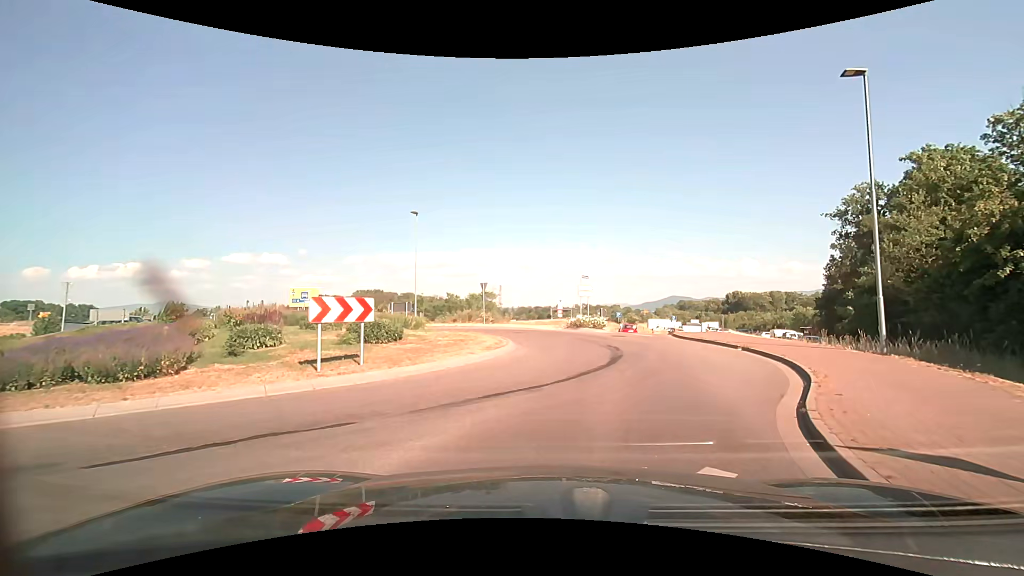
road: tertiary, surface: asphalt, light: Day
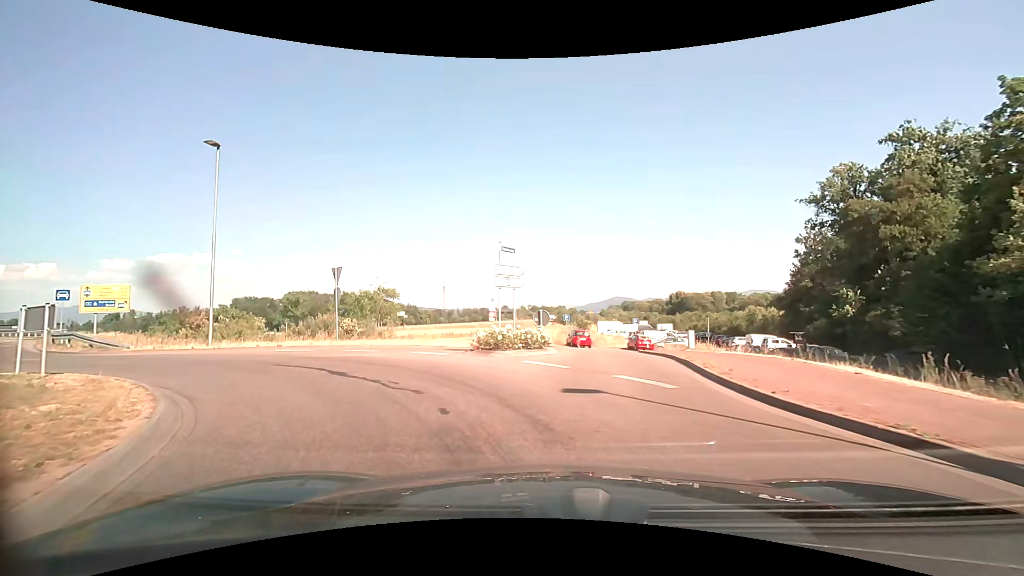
(+1.8, +14.9) m; +6°
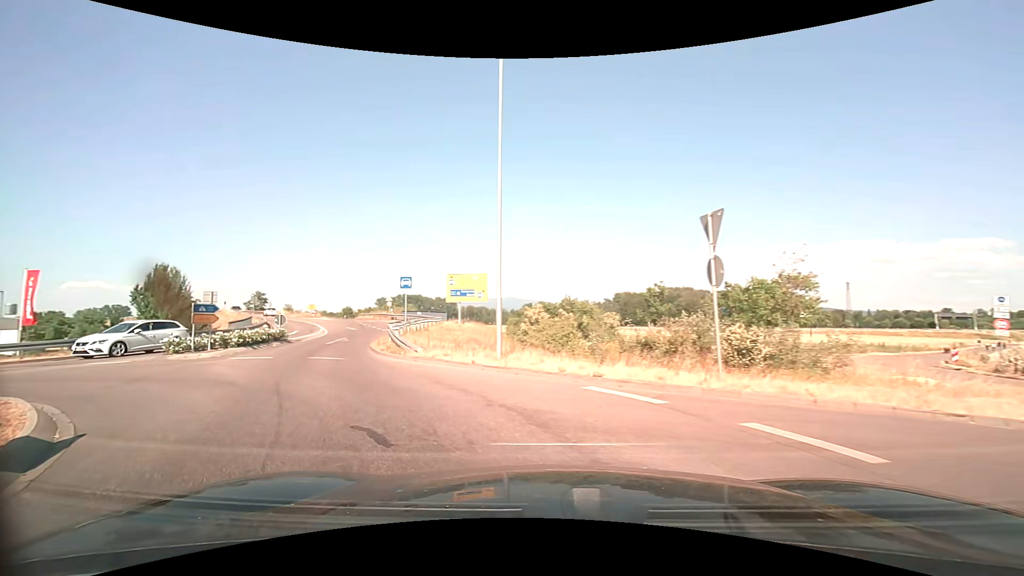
(-3.5, +10.9) m; -43°
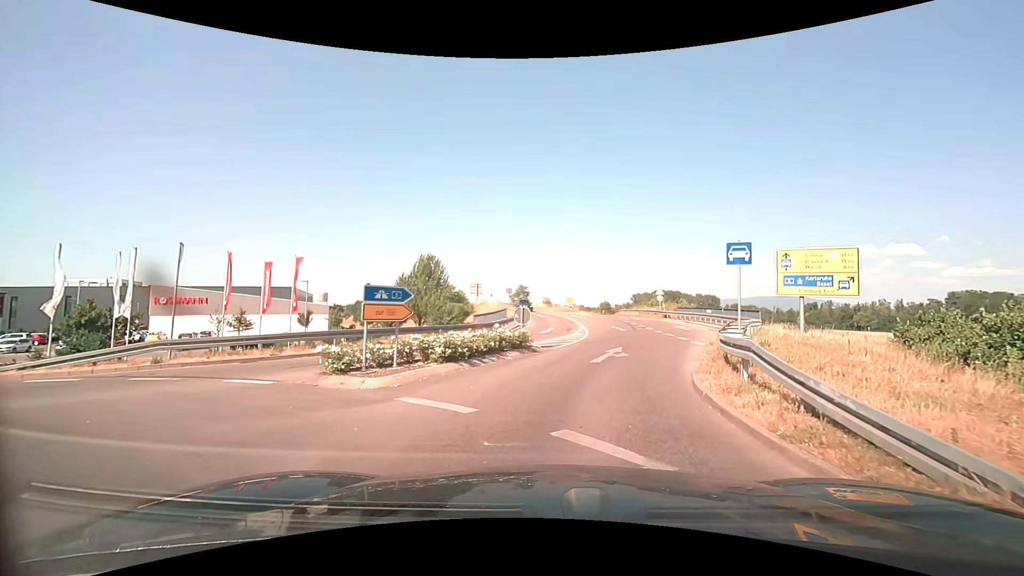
(-3.7, +10.5) m; -27°
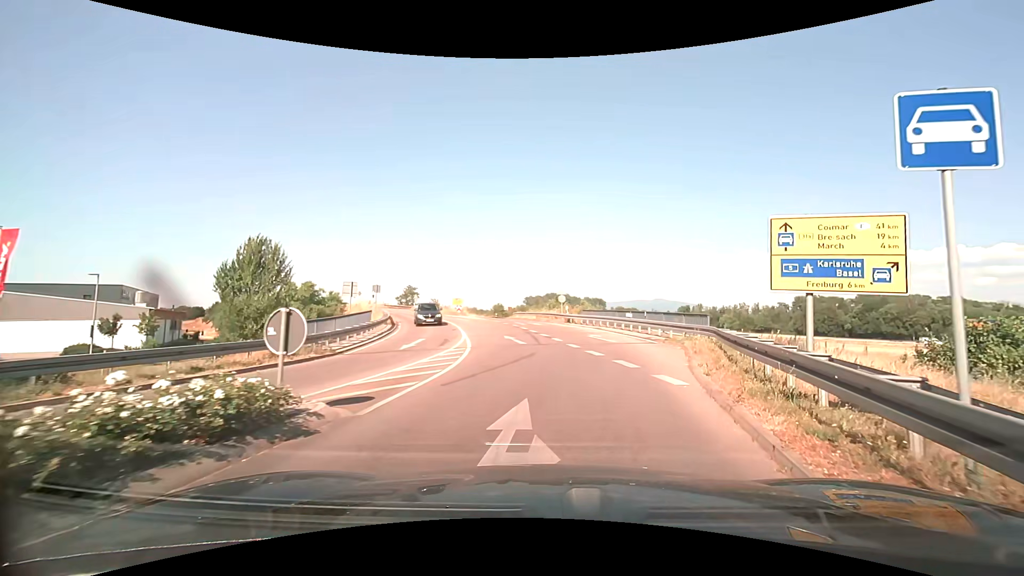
(+0.9, +9.7) m; +12°
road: trunk_link
(+1, +10) (+2, +20) (+1, +30) (-2, +40) (-4, +49) (-6, +59) (-7, +69) (-8, +79) (-7, +89) (-5, +99) m
